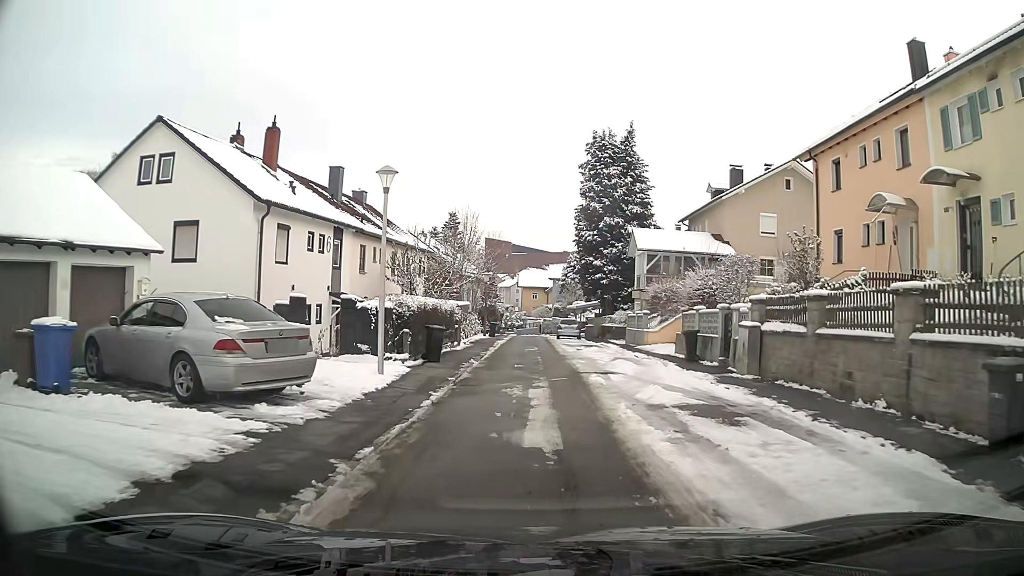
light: Day
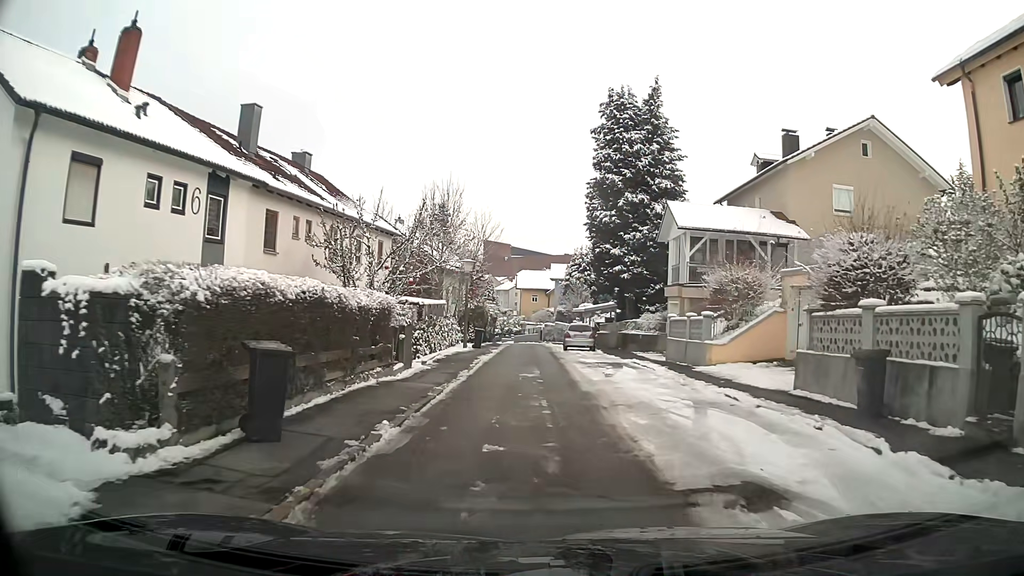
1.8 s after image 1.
(0.0, +11.3) m; 0°
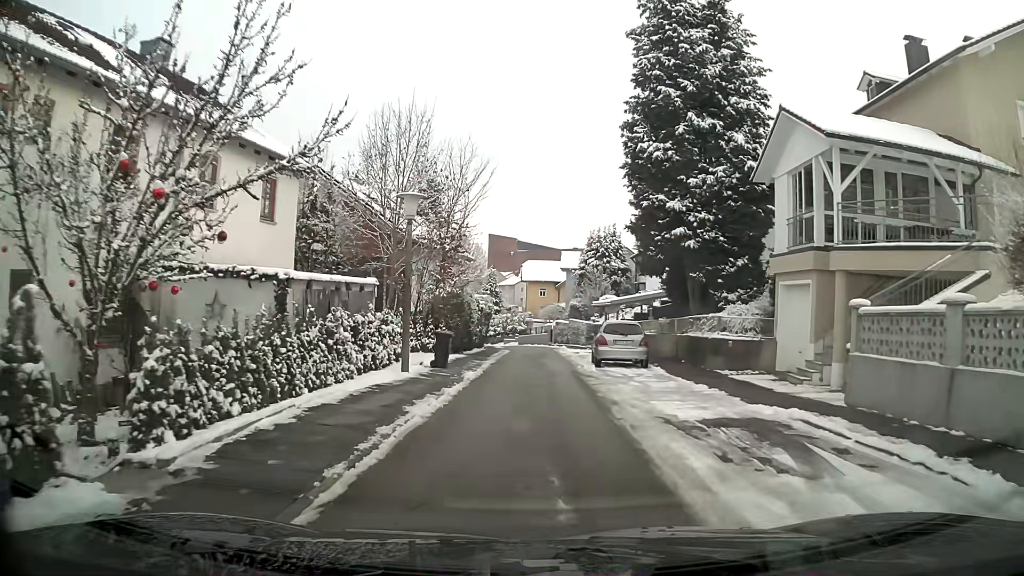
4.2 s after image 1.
(-0.2, +14.6) m; -1°
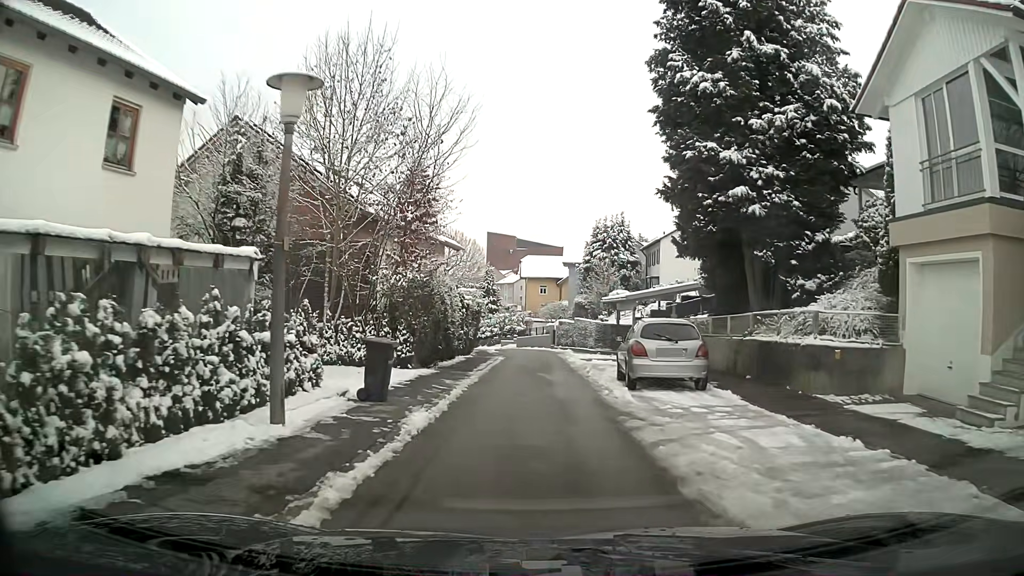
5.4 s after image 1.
(0.0, +7.2) m; 0°
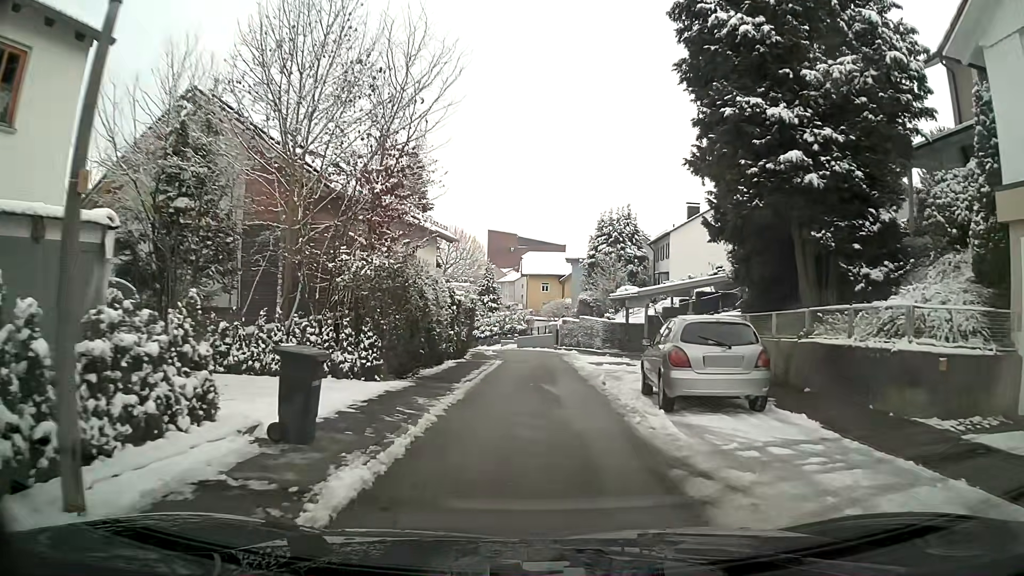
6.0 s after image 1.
(0.0, +3.6) m; 0°
